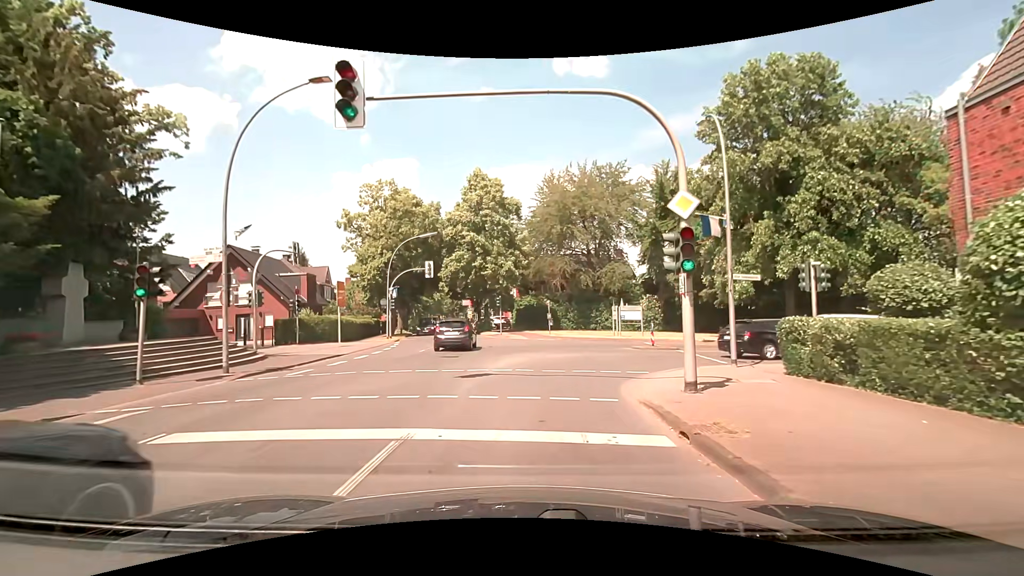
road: secondary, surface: asphalt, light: Day
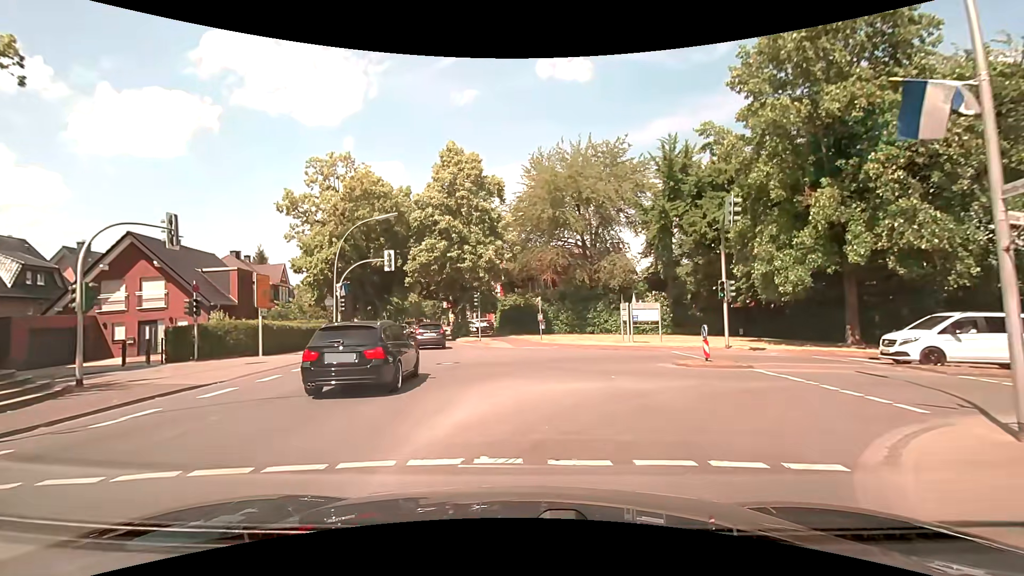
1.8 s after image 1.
(0.0, +8.6) m; +1°
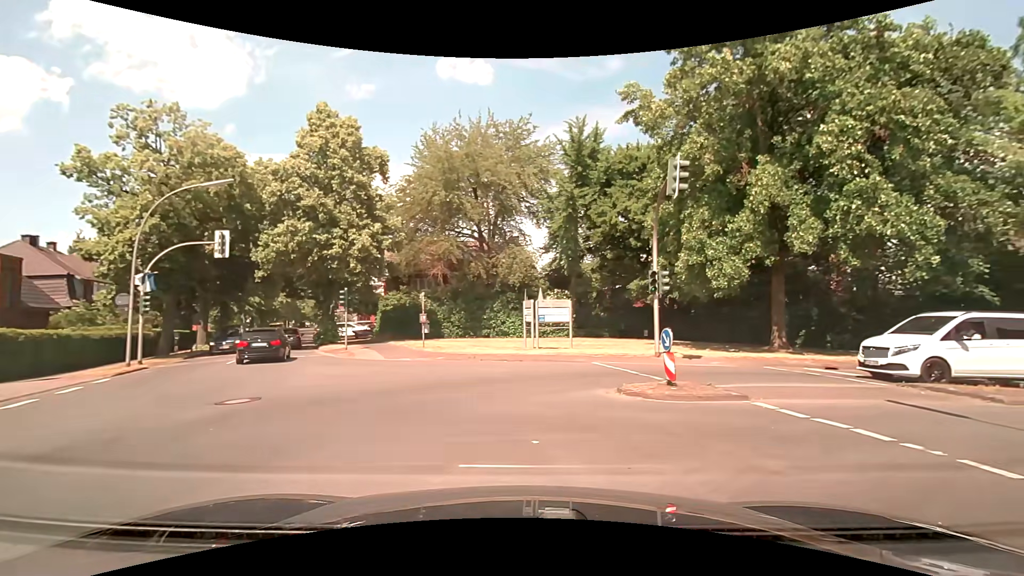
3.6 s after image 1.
(+0.3, +6.5) m; +9°
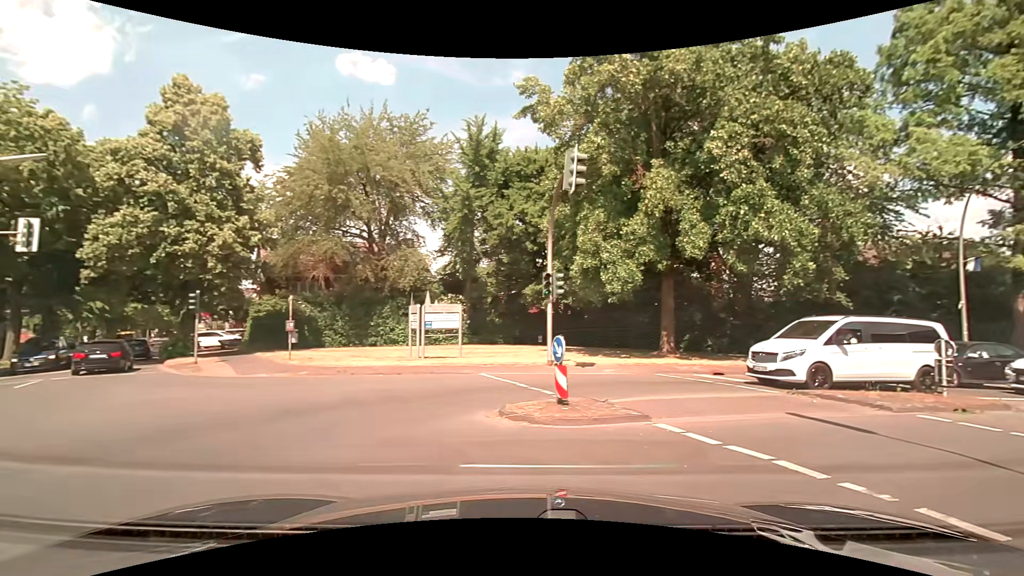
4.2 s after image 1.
(+0.2, +2.0) m; +11°
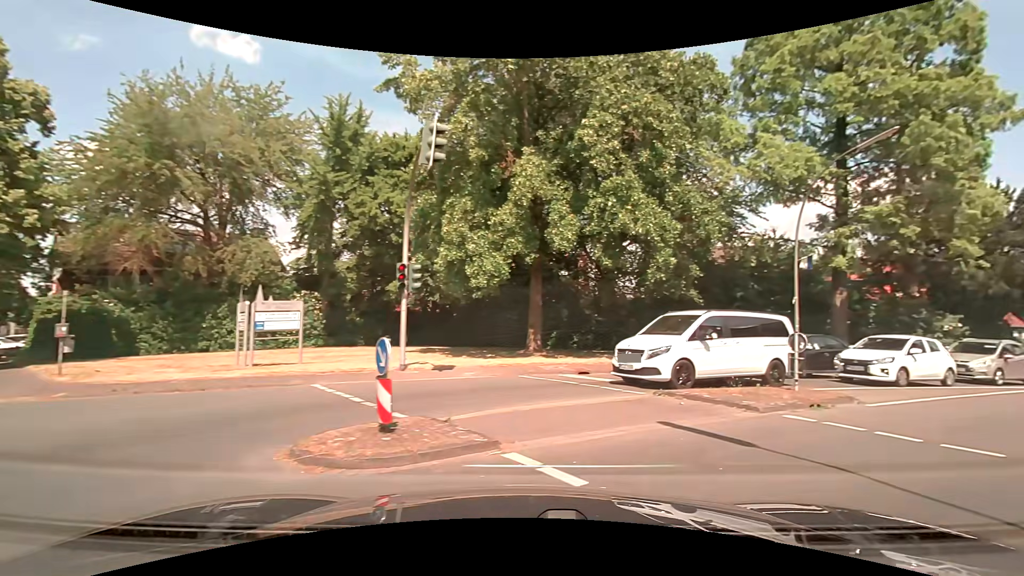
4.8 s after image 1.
(+0.3, +2.1) m; +16°
